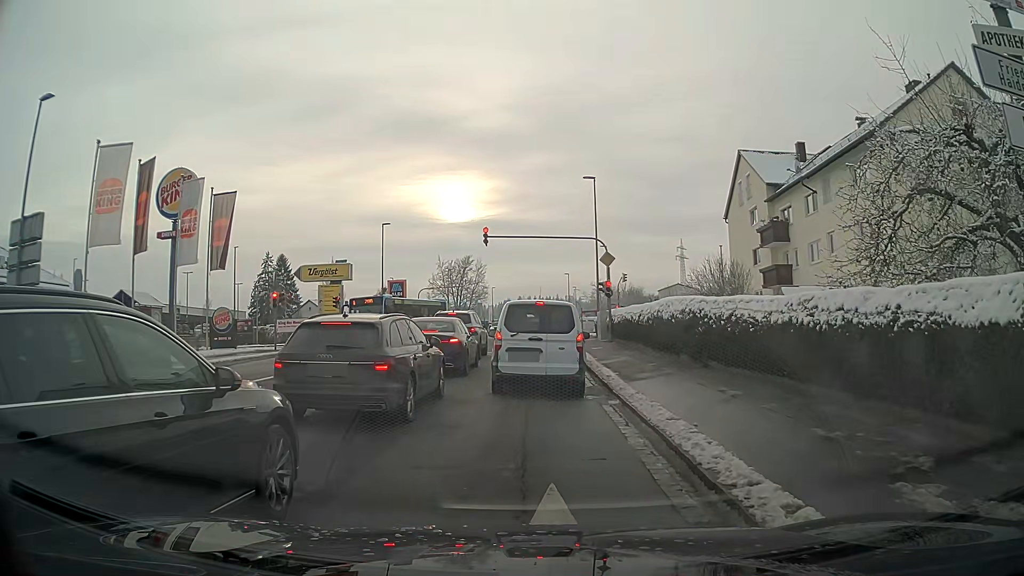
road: tertiary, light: Day
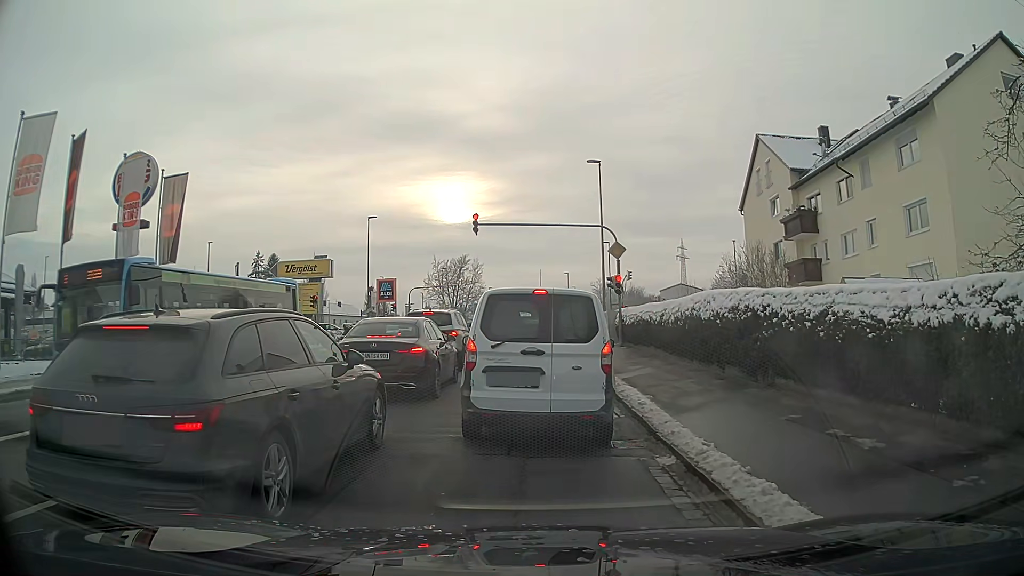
(0.0, +4.7) m; +1°
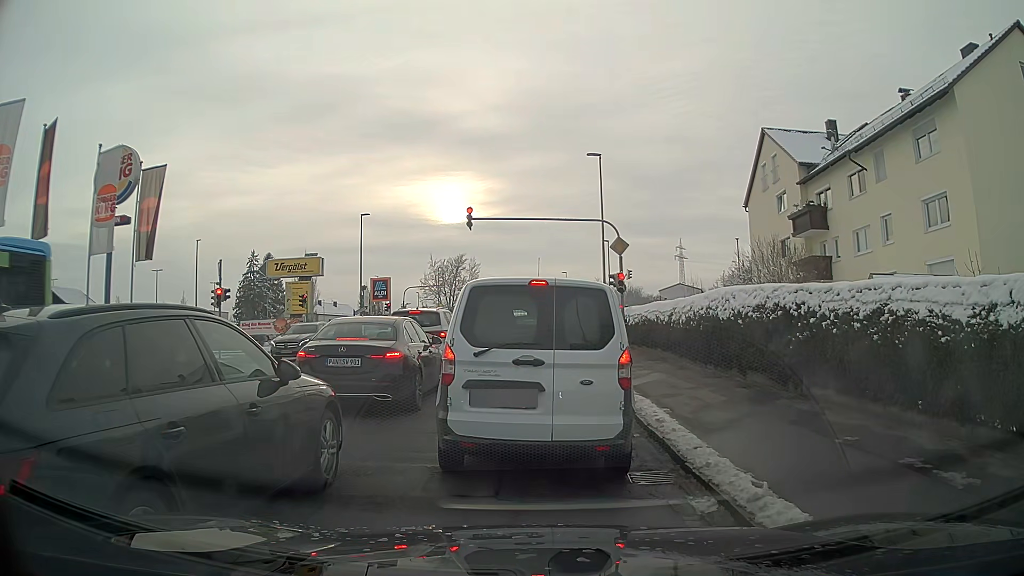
(0.0, +1.6) m; 0°
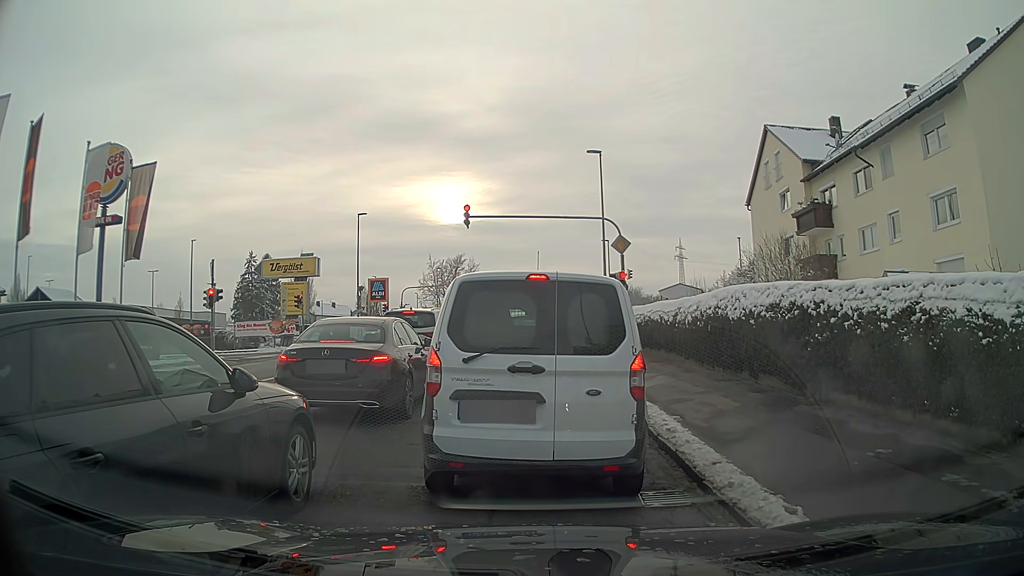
(0.0, +0.8) m; 0°
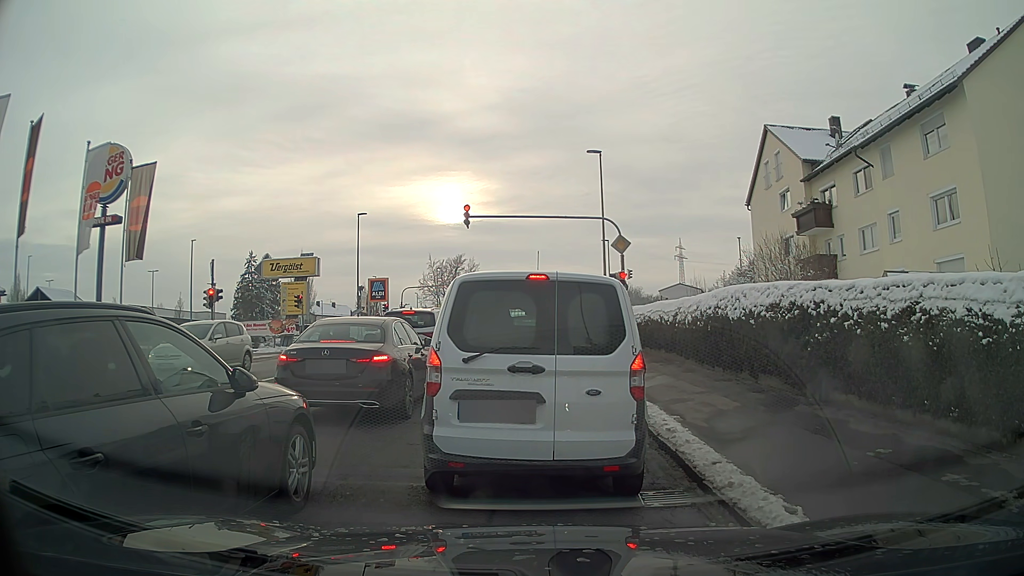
(0.0, +0.1) m; 0°
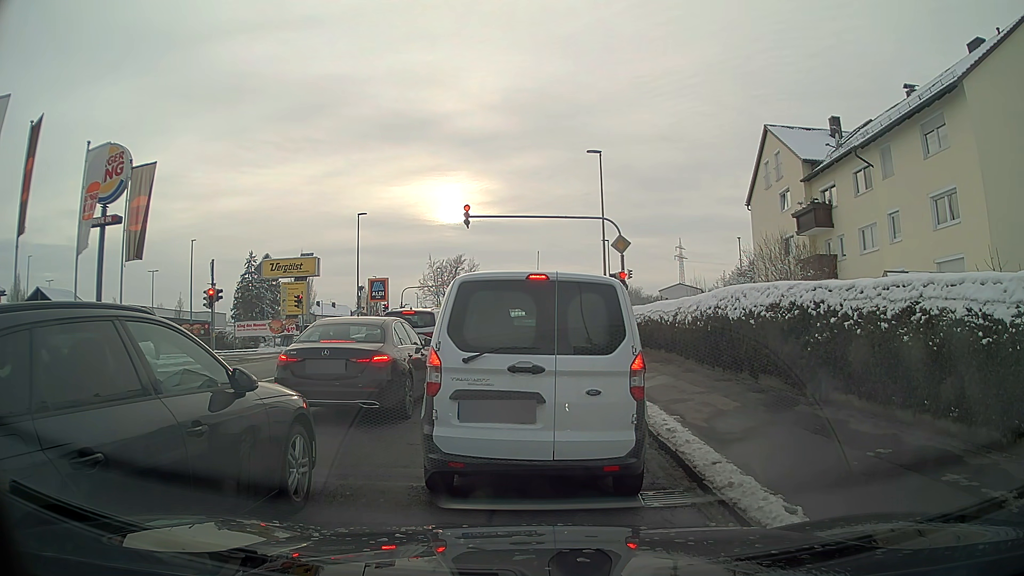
(0.0, 0.0) m; 0°
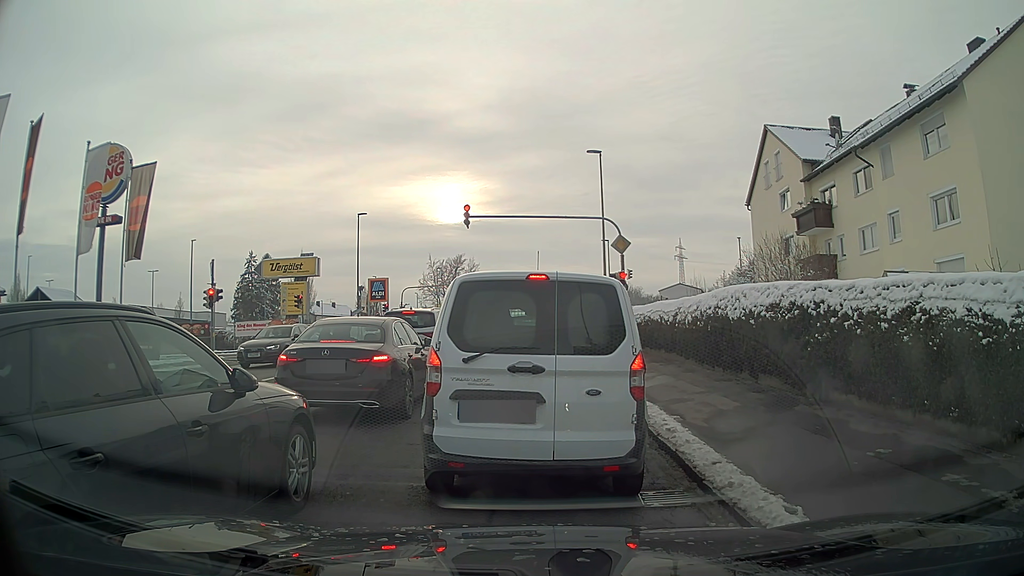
(0.0, 0.0) m; 0°
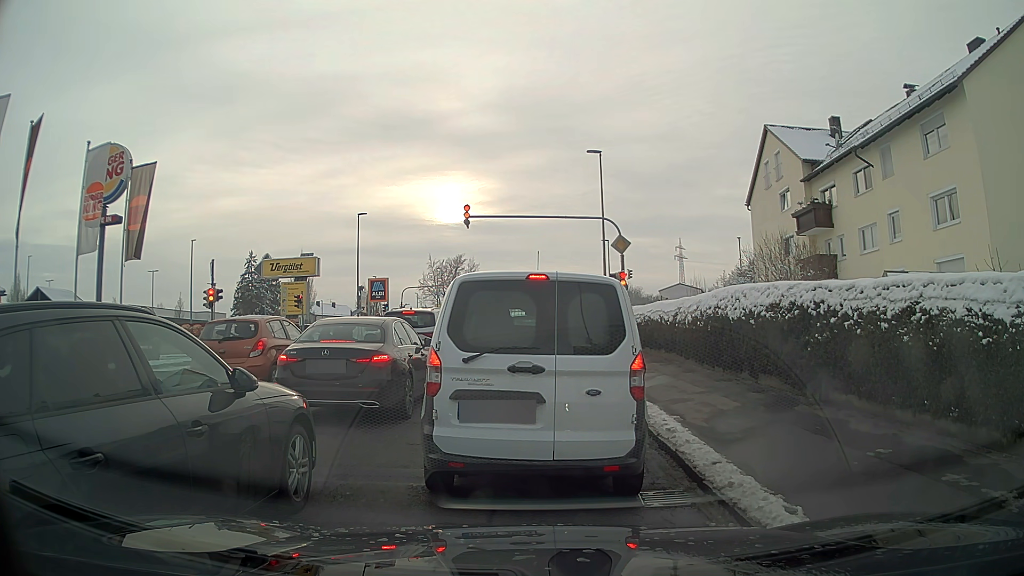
(0.0, 0.0) m; 0°
(0, +10) (0, +20) (0, +30) (0, +40) (+2, +50) (+9, +56) (+19, +56) (+29, +55) (+39, +54) (+49, +53) m
